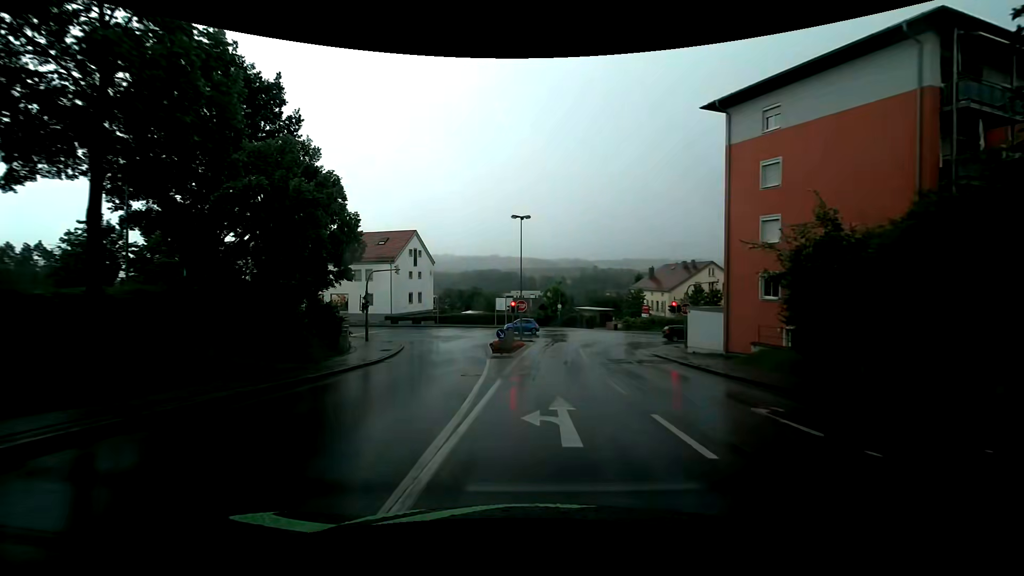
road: residential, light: Day
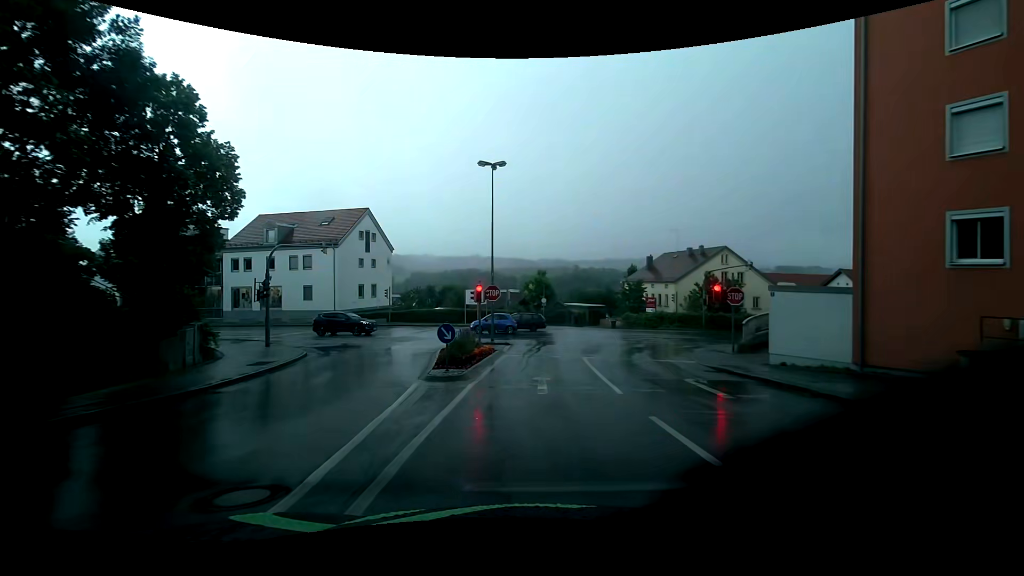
(+0.3, +12.5) m; +2°
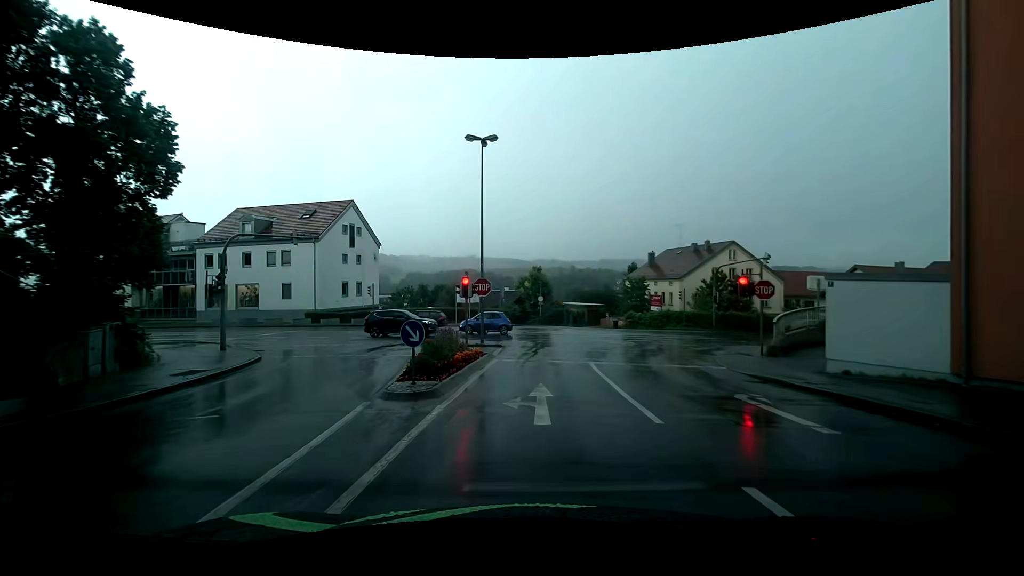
(0.0, +3.7) m; +1°
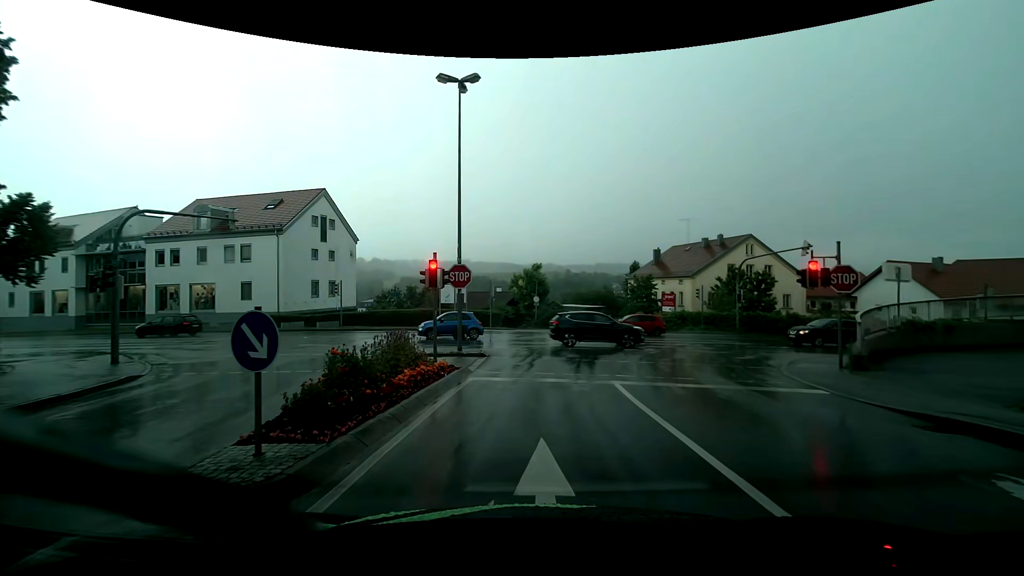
(+0.1, +5.9) m; 0°
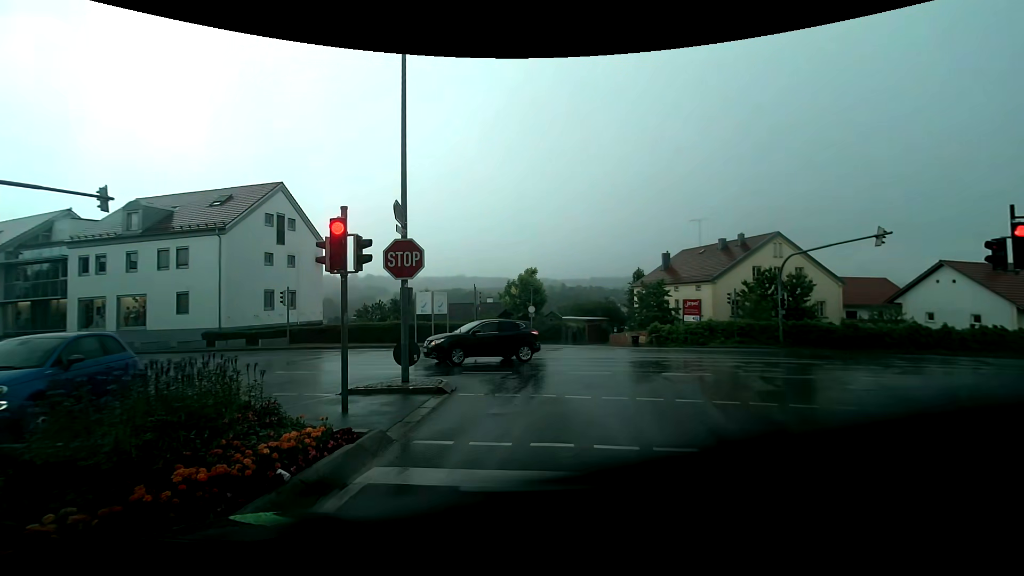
(0.0, +7.0) m; 0°
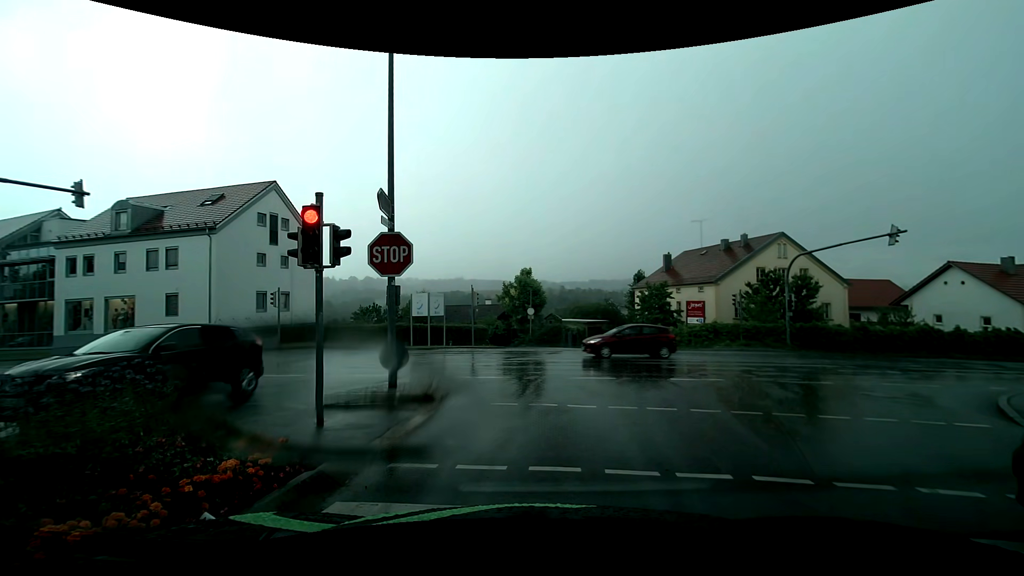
(0.0, +0.9) m; 0°
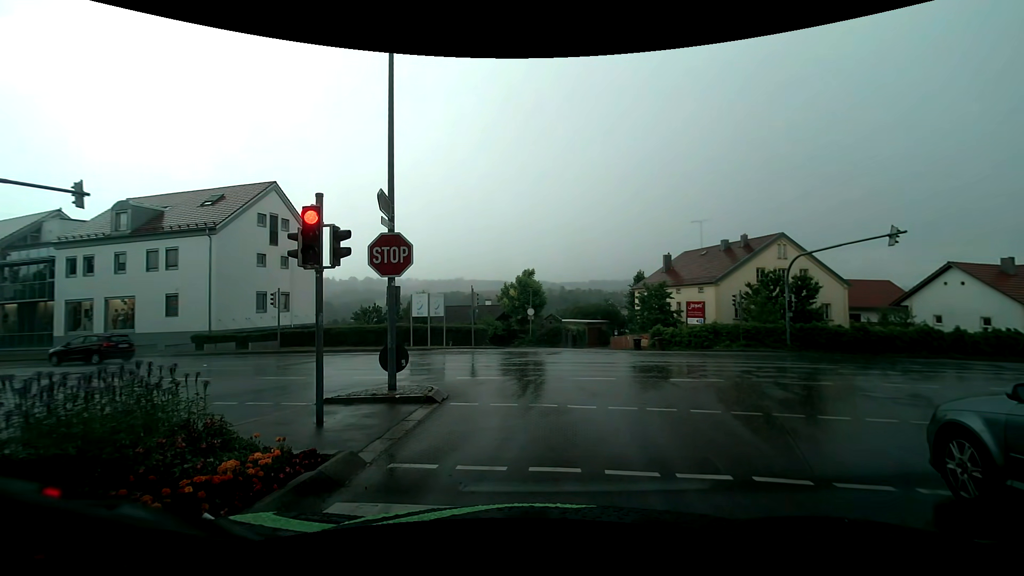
(0.0, +0.1) m; 0°
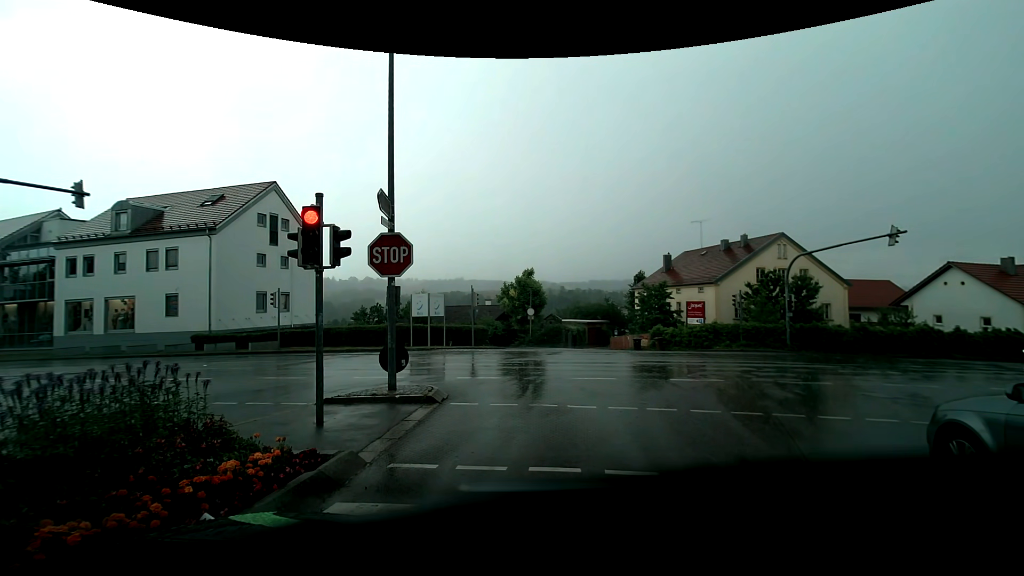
(0.0, 0.0) m; 0°
(0, +10) (-2, +20) (-11, +24) (-20, +27) (-30, +28) (-40, +30) (-50, +33) (-59, +36) (-68, +40) (-78, +44) m
